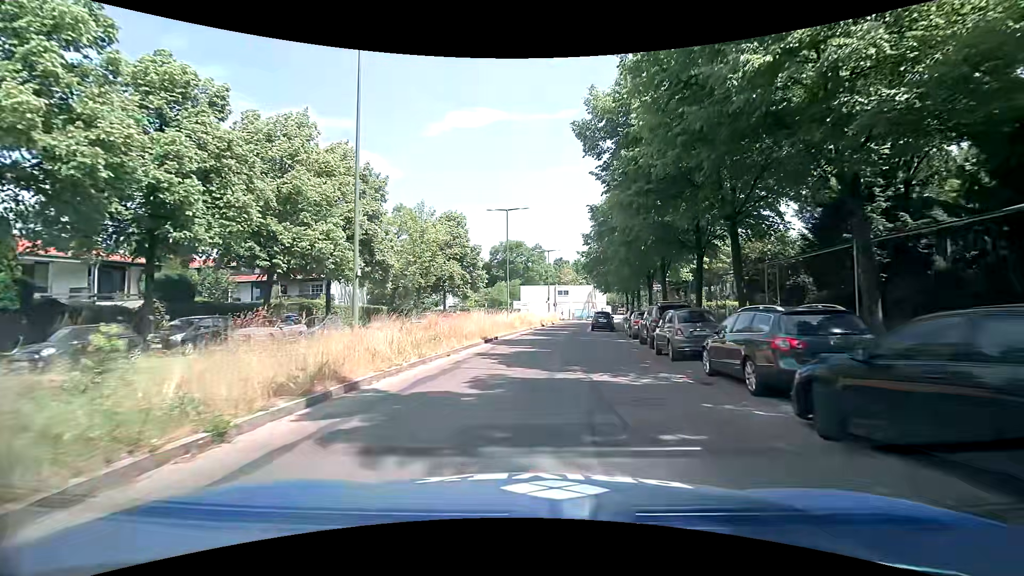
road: residential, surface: asphalt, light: Day
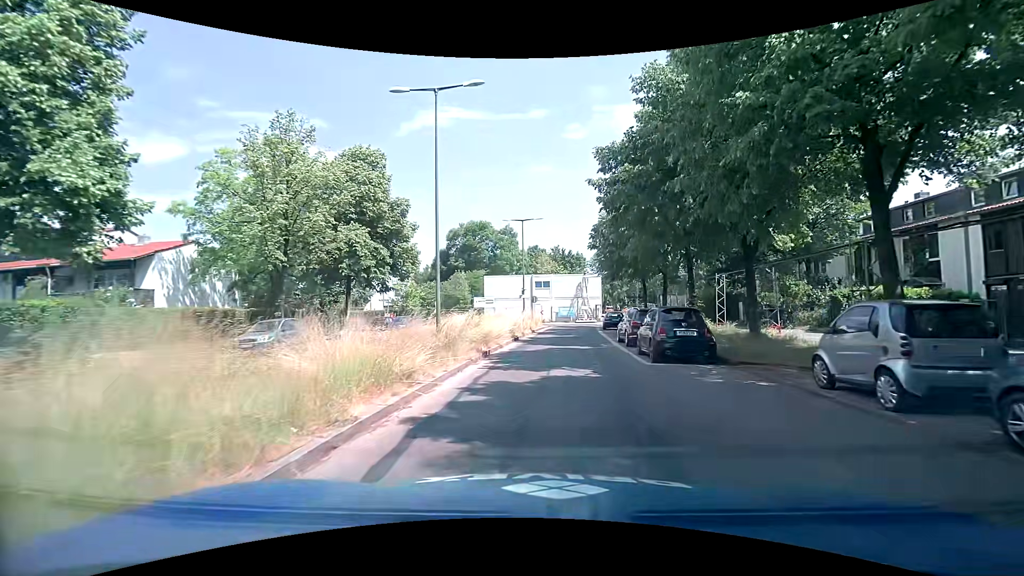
(+0.3, +23.9) m; +5°
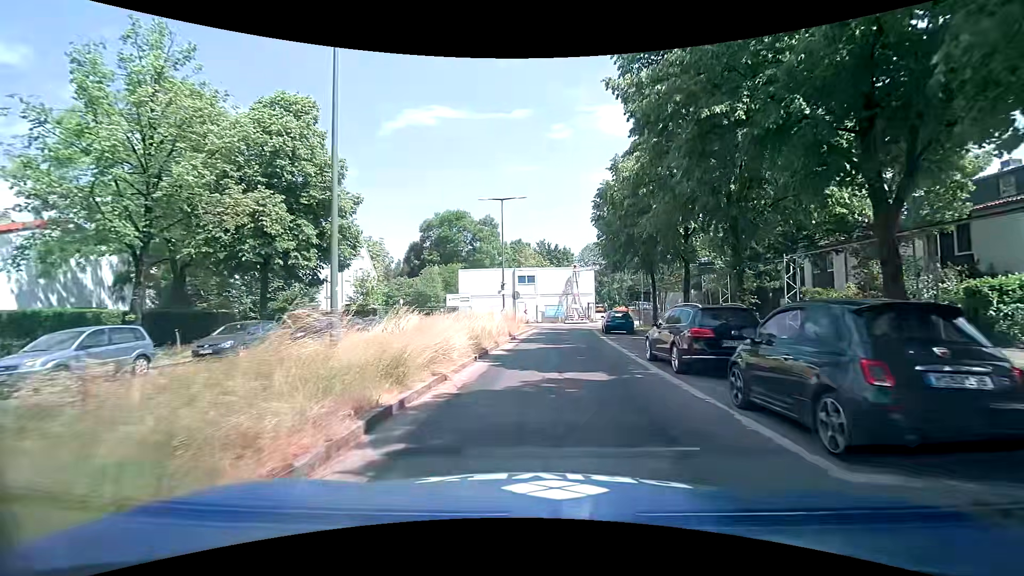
(-0.1, +8.7) m; -1°
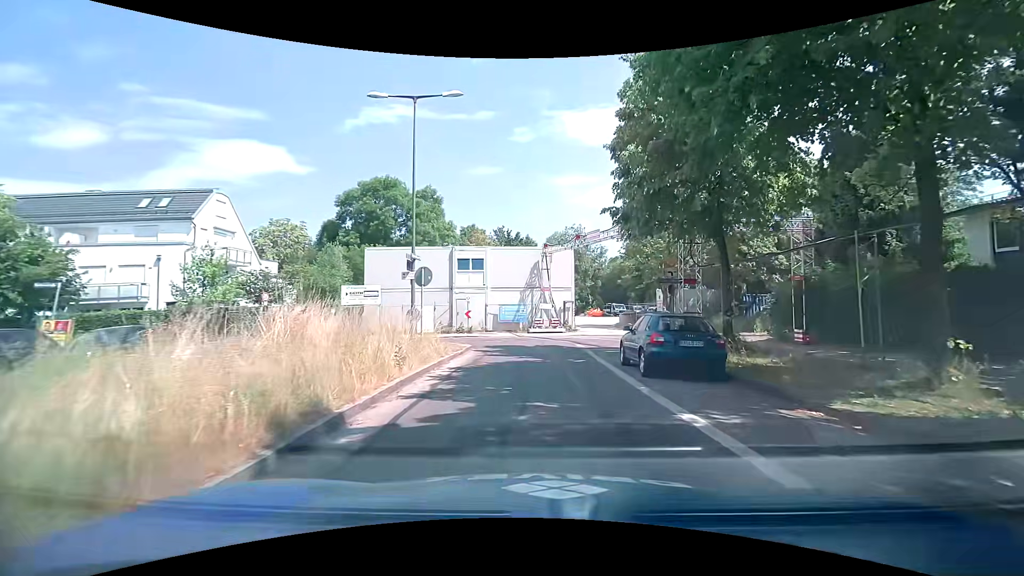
(+1.2, +18.8) m; +6°
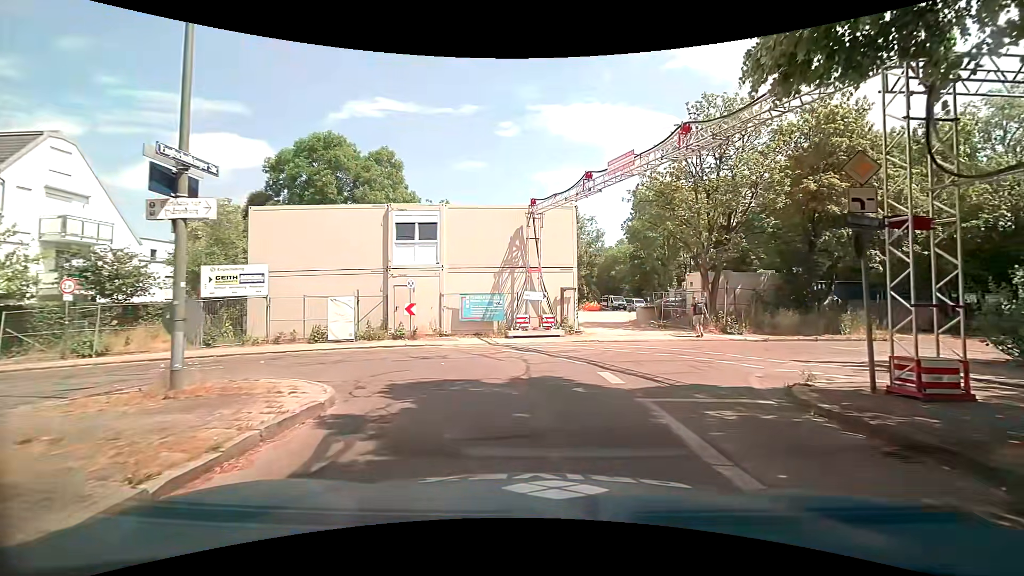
(+0.2, +12.3) m; +2°
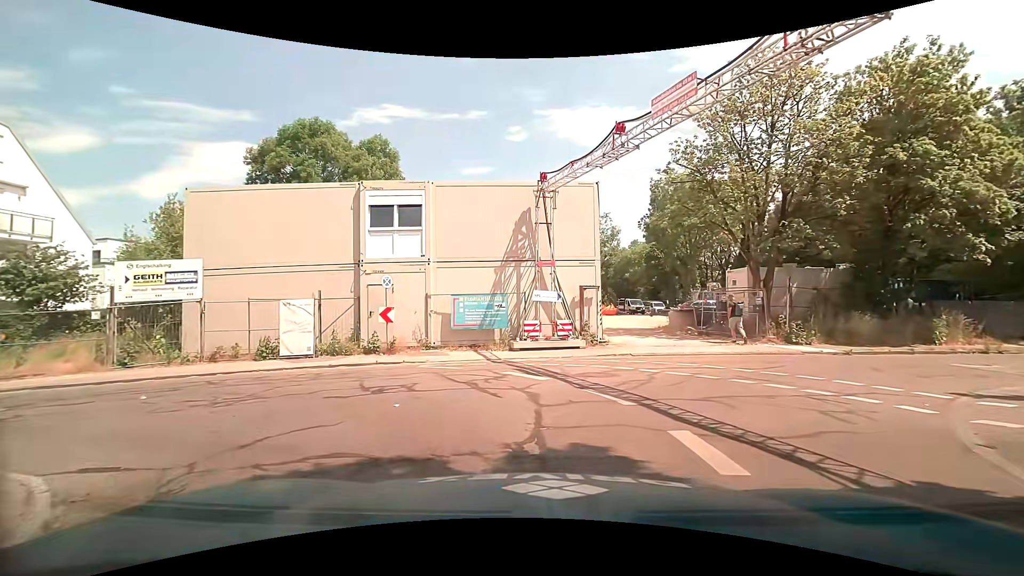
(-0.1, +4.8) m; -1°
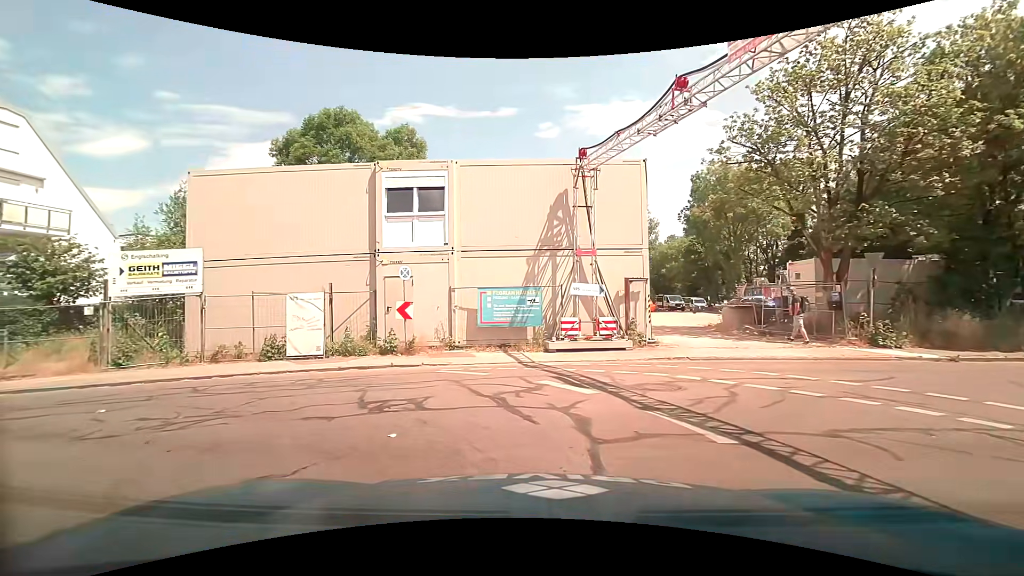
(-0.1, +2.1) m; -4°
